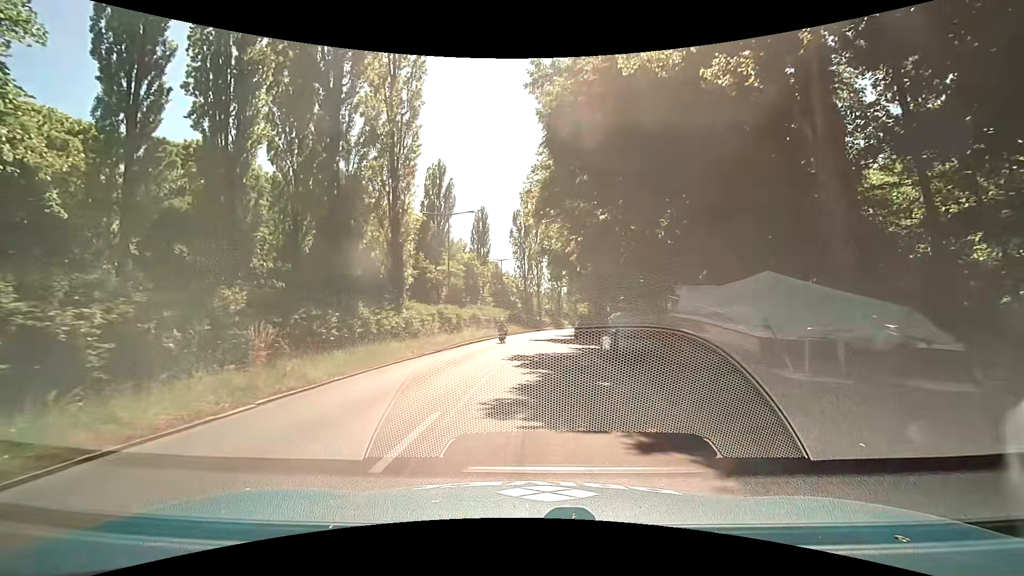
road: secondary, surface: asphalt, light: Day
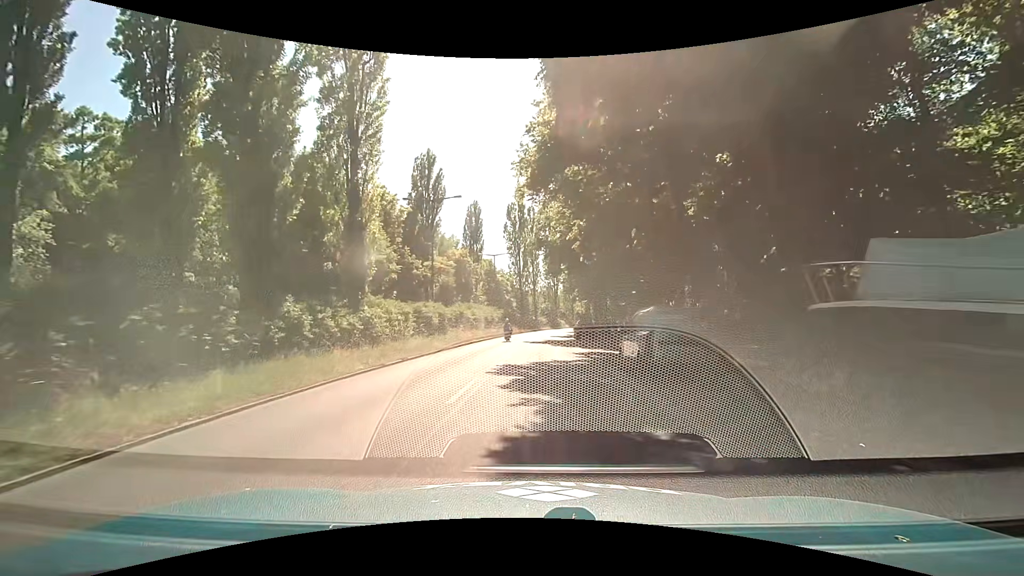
(0.0, +5.2) m; 0°
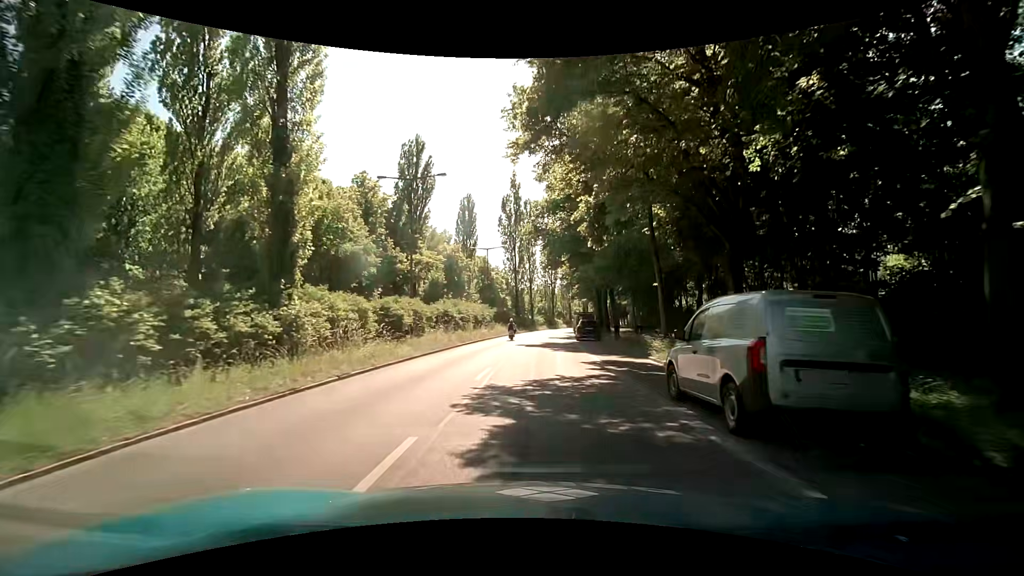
(0.0, +5.6) m; 0°
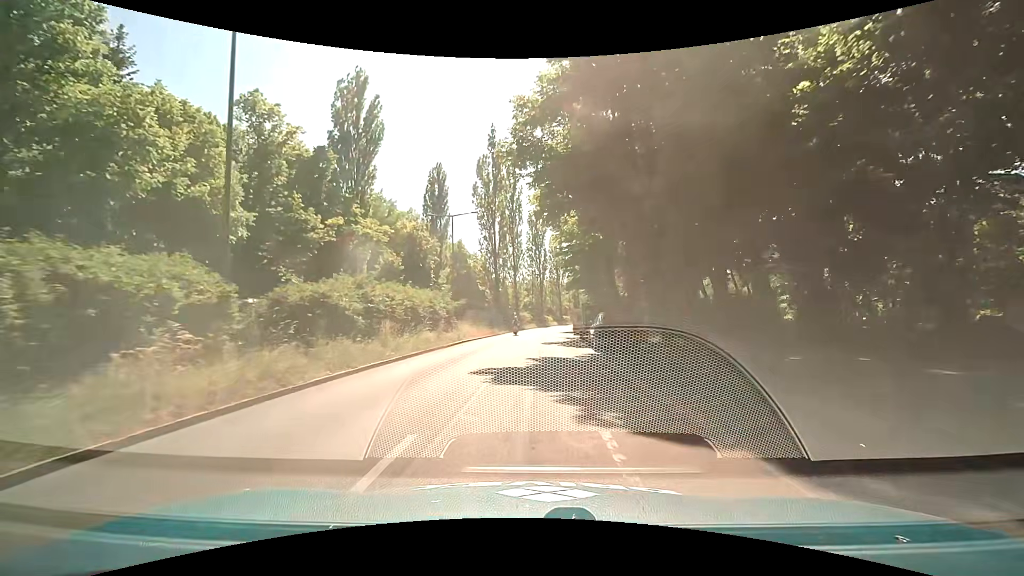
(+0.4, +18.1) m; +3°
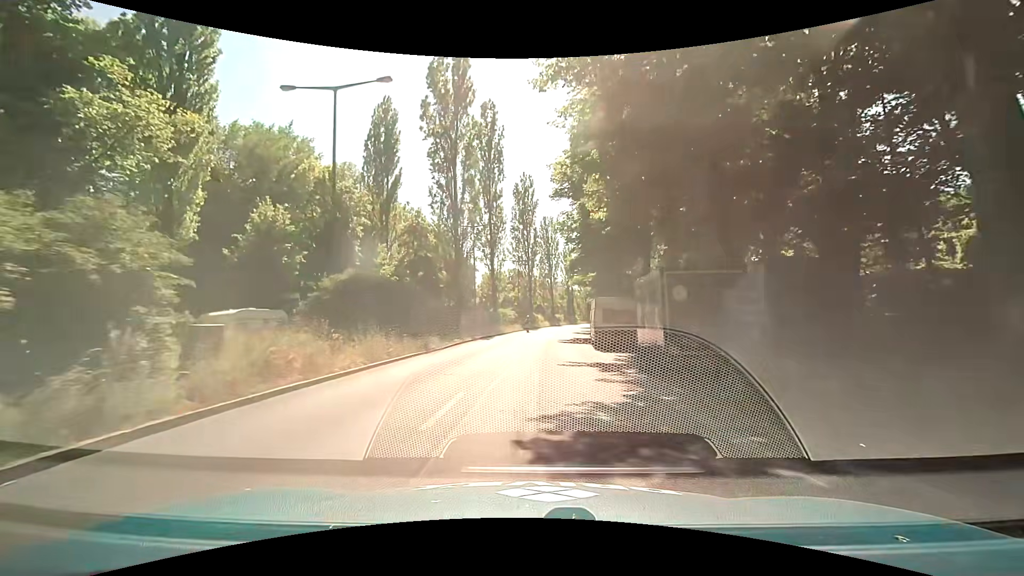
(+0.3, +23.9) m; +1°
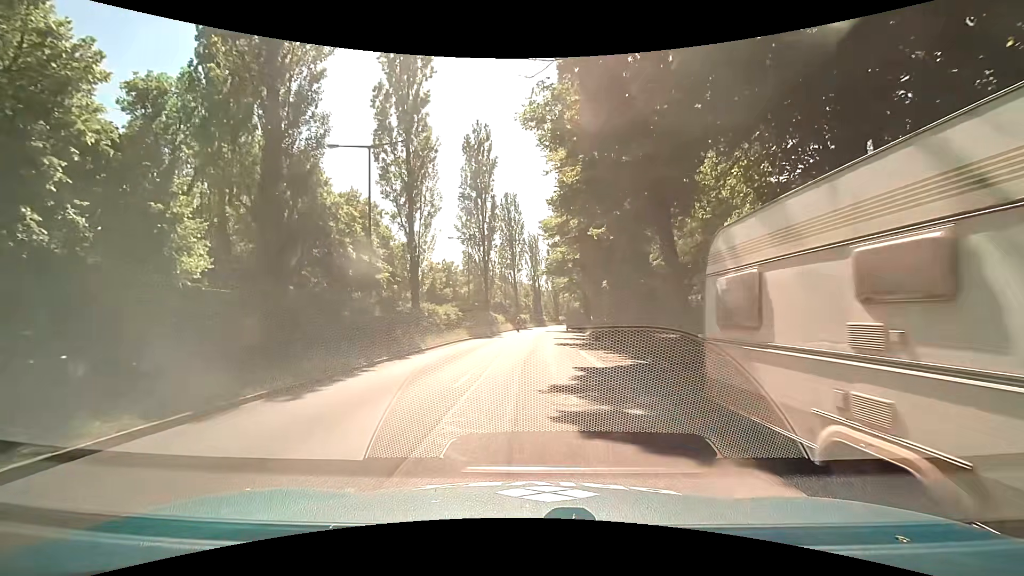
(+0.7, +22.9) m; +4°
(0, +10) (0, +20) (+1, +30) (+1, +40) (+2, +50) (+3, +60) (+3, +70) (+4, +80) (+5, +90) (+7, +100) m
